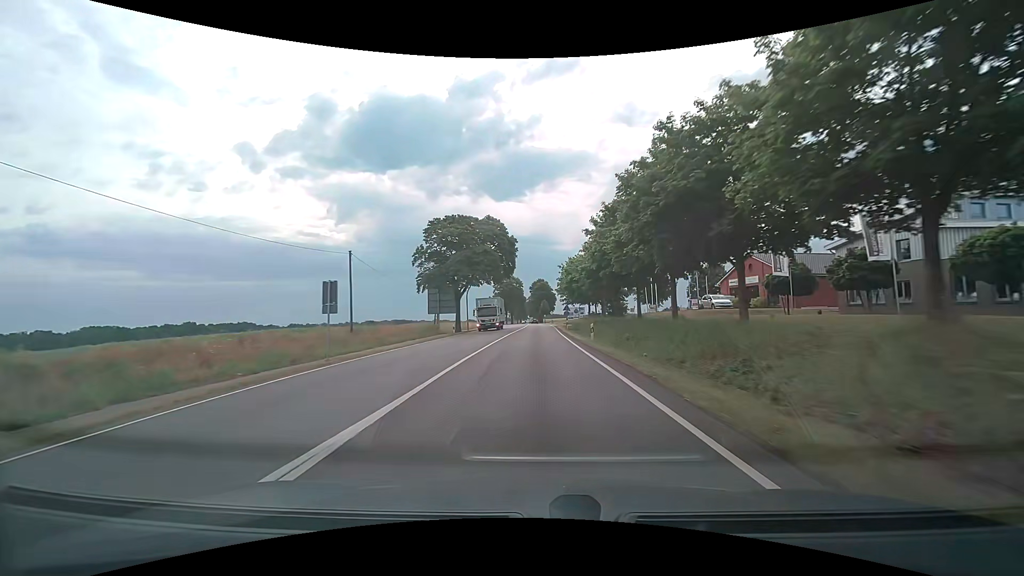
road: secondary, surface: asphalt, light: Day
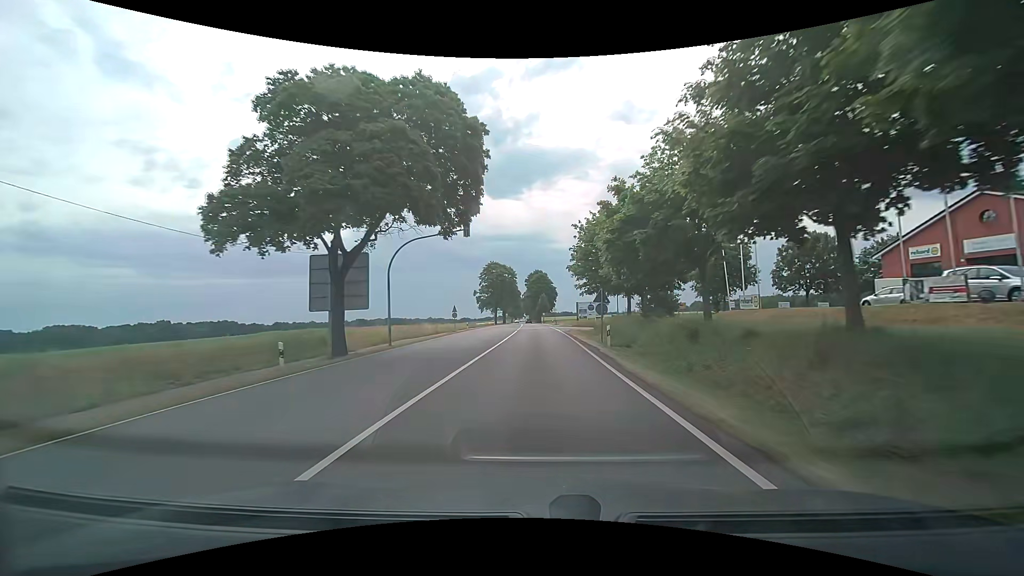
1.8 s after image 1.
(0.0, +31.1) m; 0°
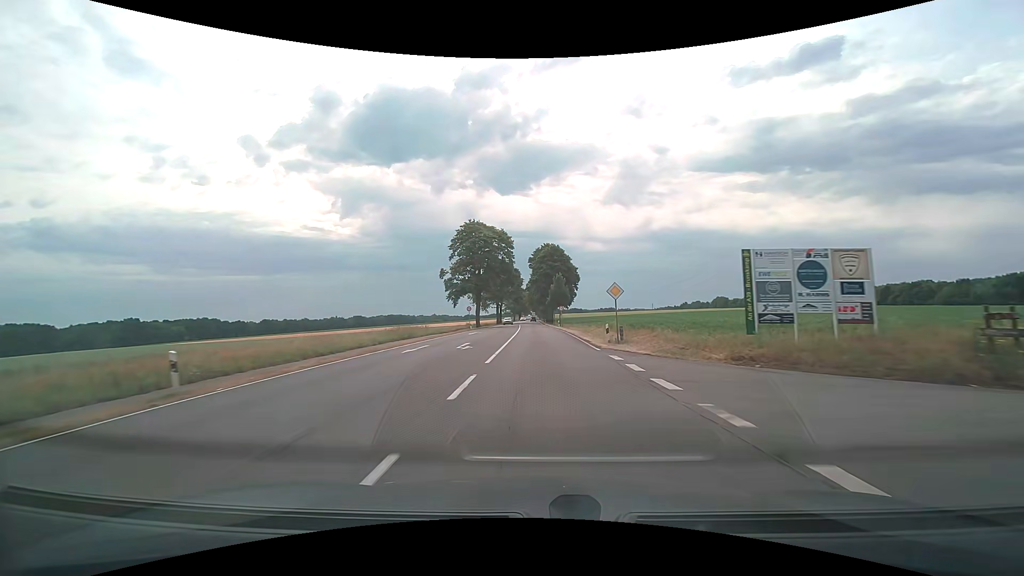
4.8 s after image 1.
(-0.1, +53.3) m; -1°
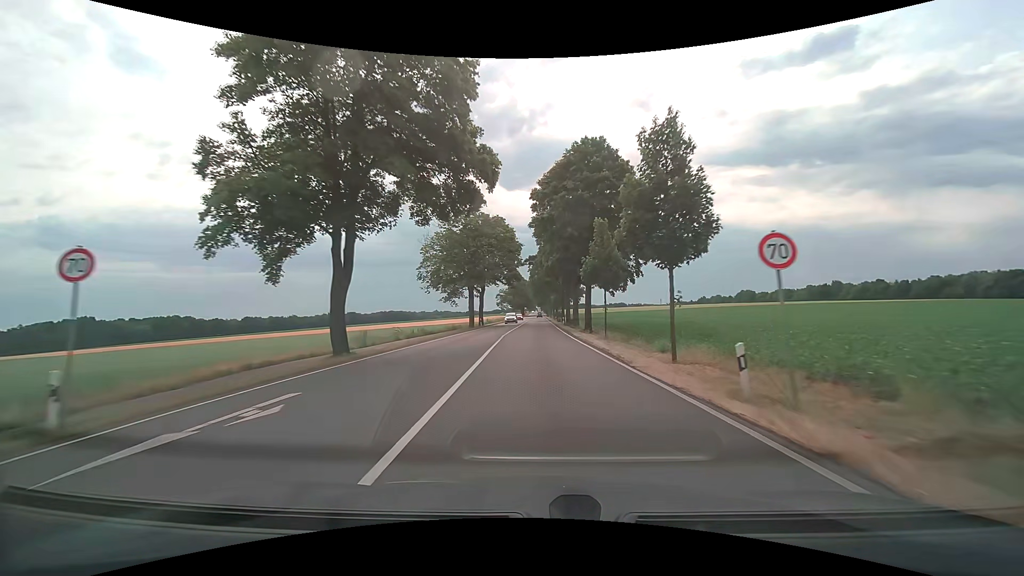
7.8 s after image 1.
(-0.2, +55.4) m; -1°
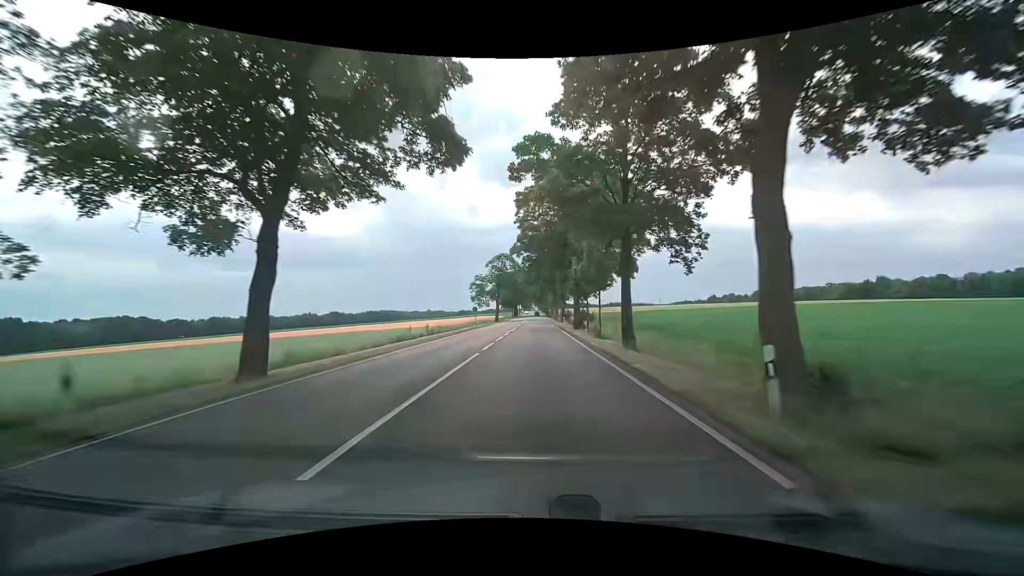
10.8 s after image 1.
(+0.3, +54.8) m; +1°
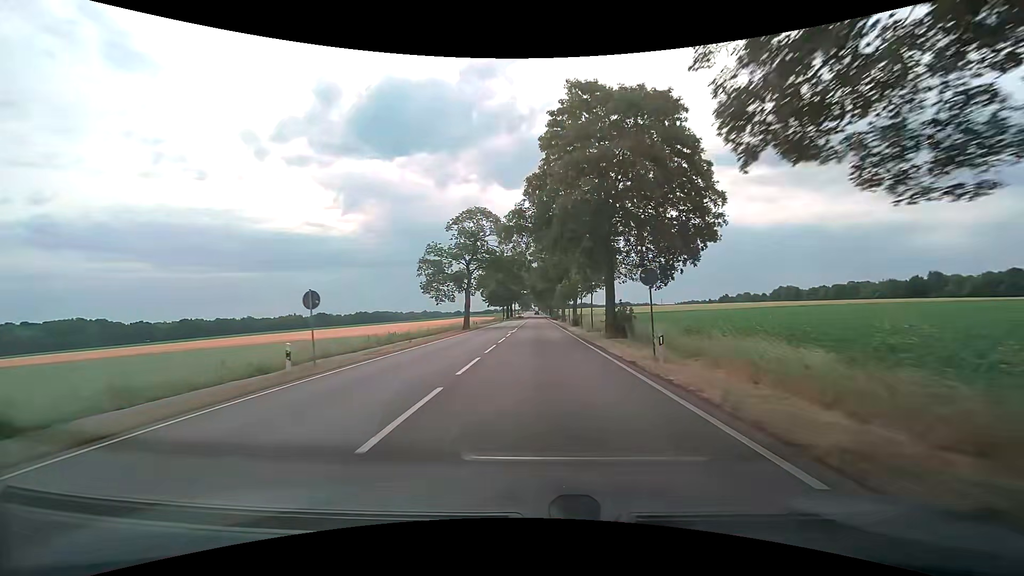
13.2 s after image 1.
(-0.3, +43.8) m; 0°
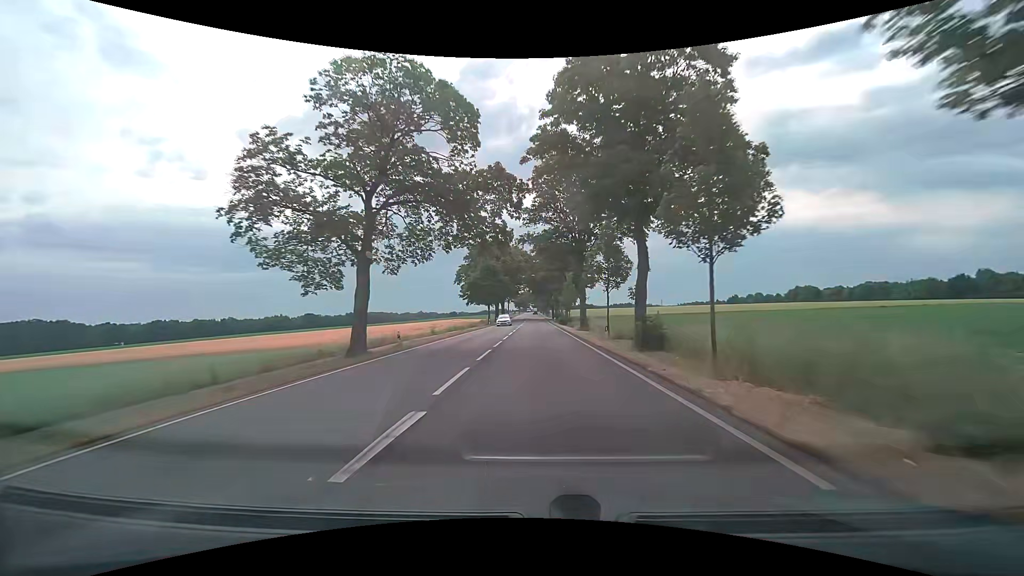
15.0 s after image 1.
(+0.1, +33.0) m; +1°
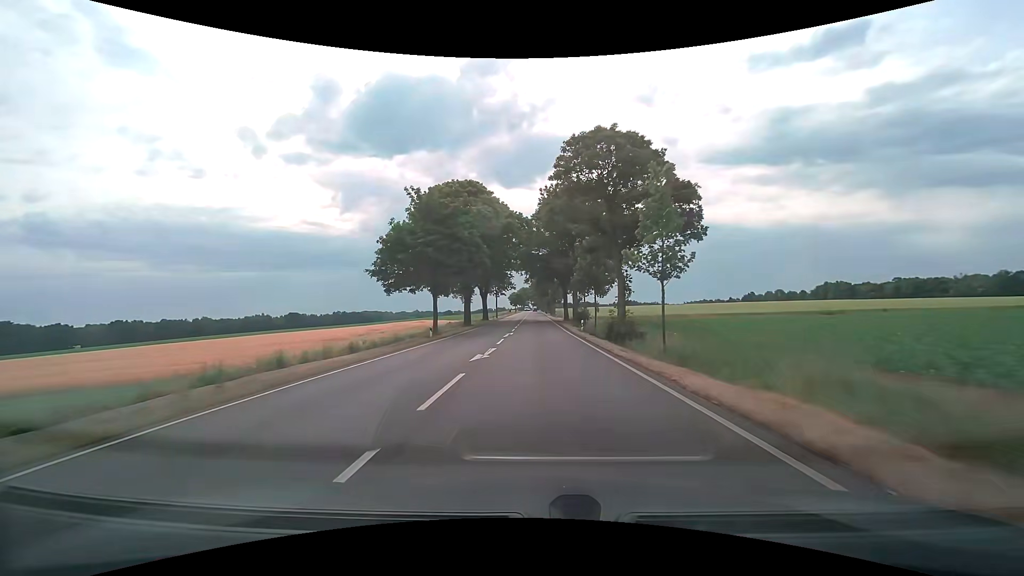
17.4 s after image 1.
(-0.4, +43.6) m; 0°
(0, +10) (0, +20) (0, +30) (0, +40) (0, +50) (0, +60) (0, +70) (0, +80) (0, +90) (0, +100) m
